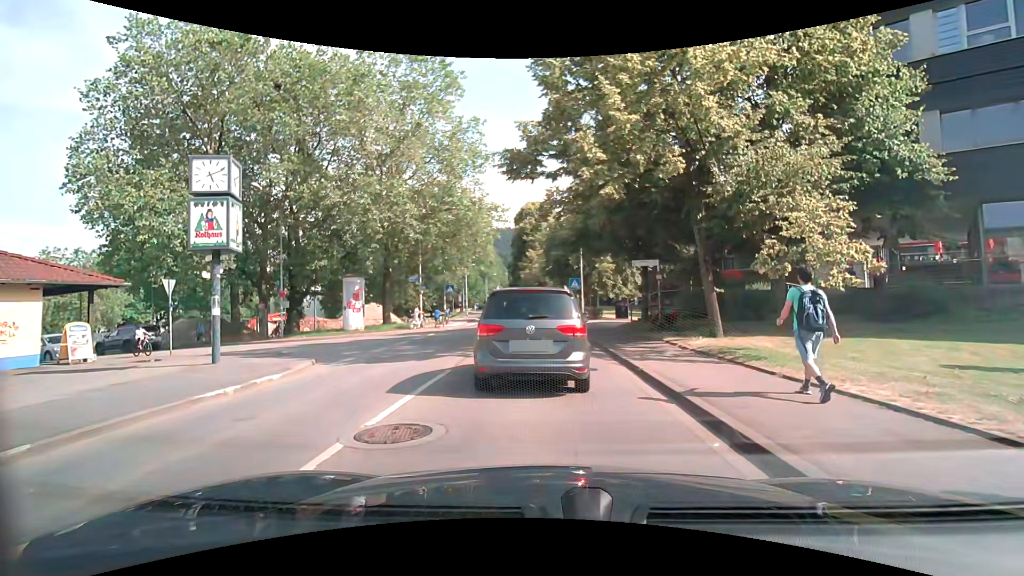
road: unclassified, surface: asphalt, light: Day
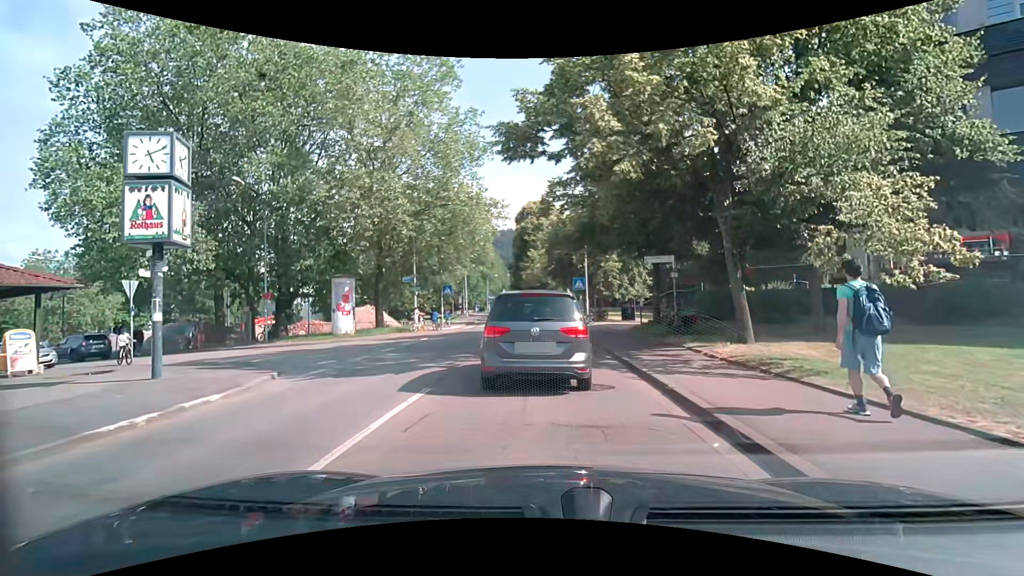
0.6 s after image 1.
(0.0, +2.1) m; 0°
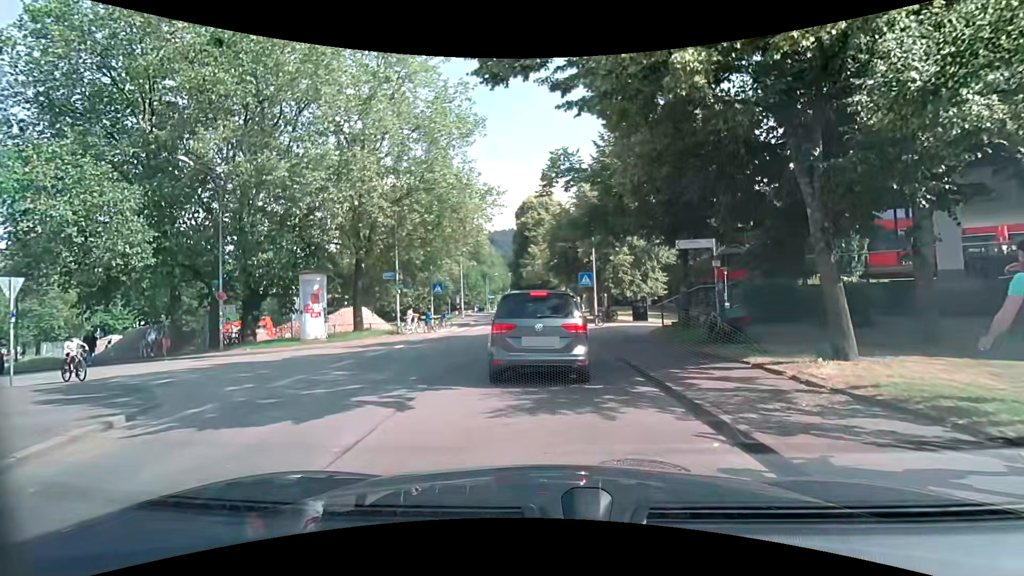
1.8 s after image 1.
(0.0, +4.4) m; -1°
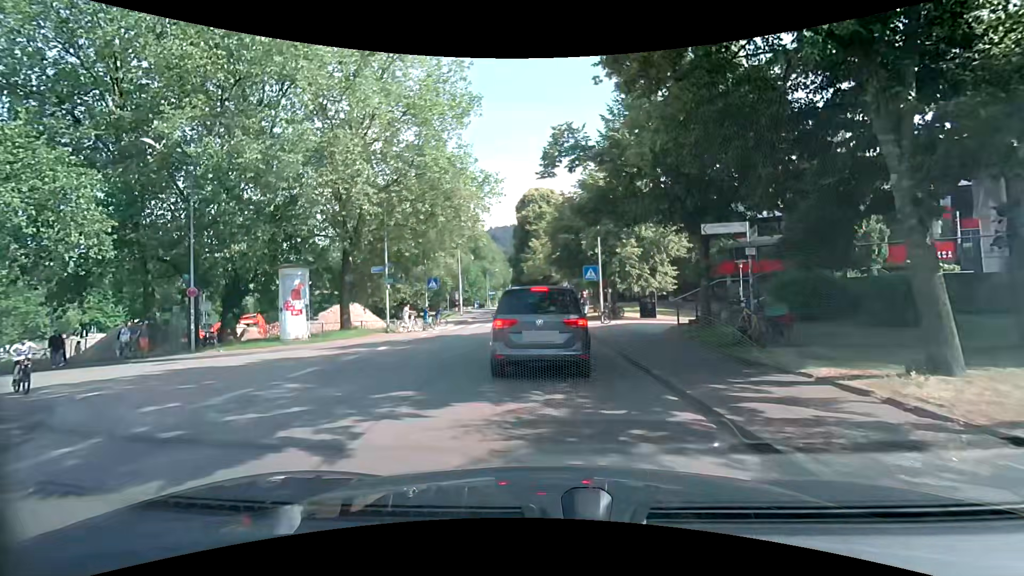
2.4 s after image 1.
(0.0, +2.2) m; -1°
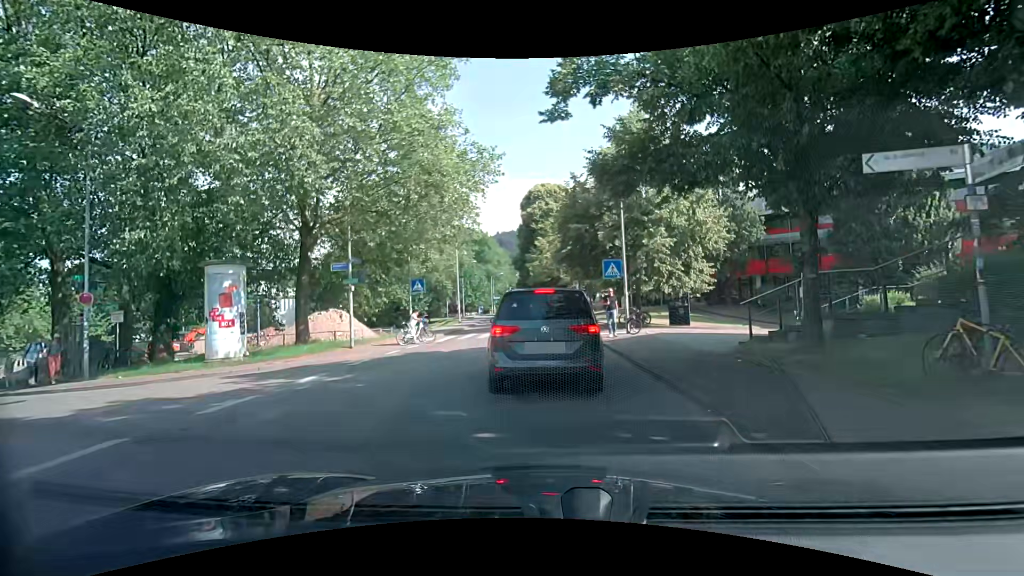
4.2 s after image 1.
(+0.1, +5.9) m; 0°
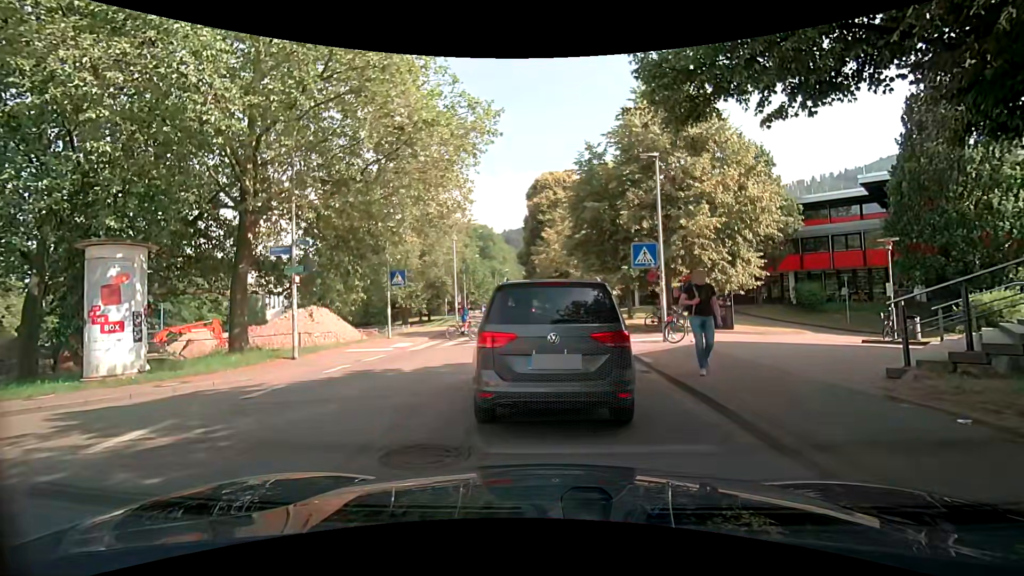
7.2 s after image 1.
(0.0, +5.1) m; -1°
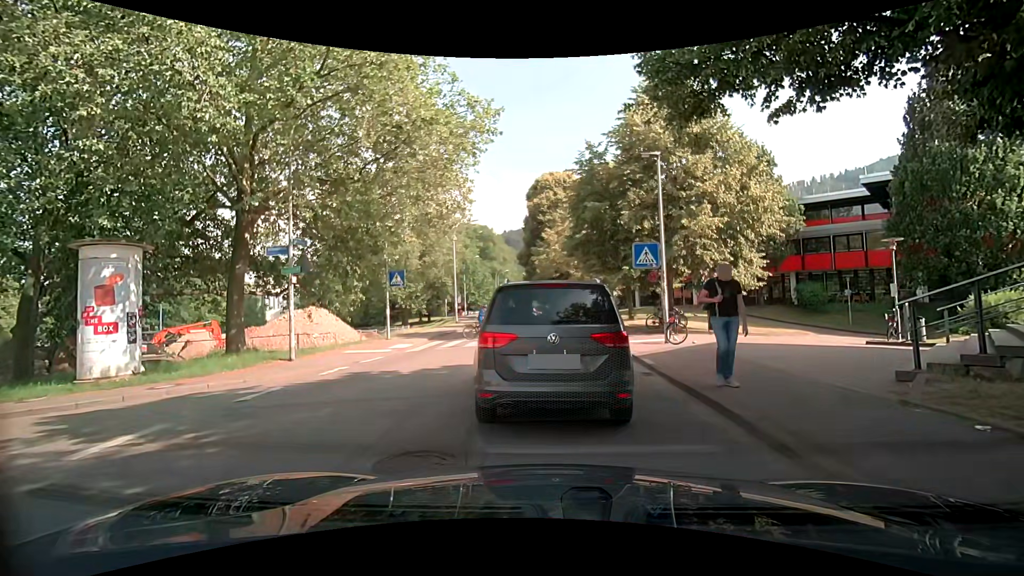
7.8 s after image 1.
(0.0, +0.2) m; 0°
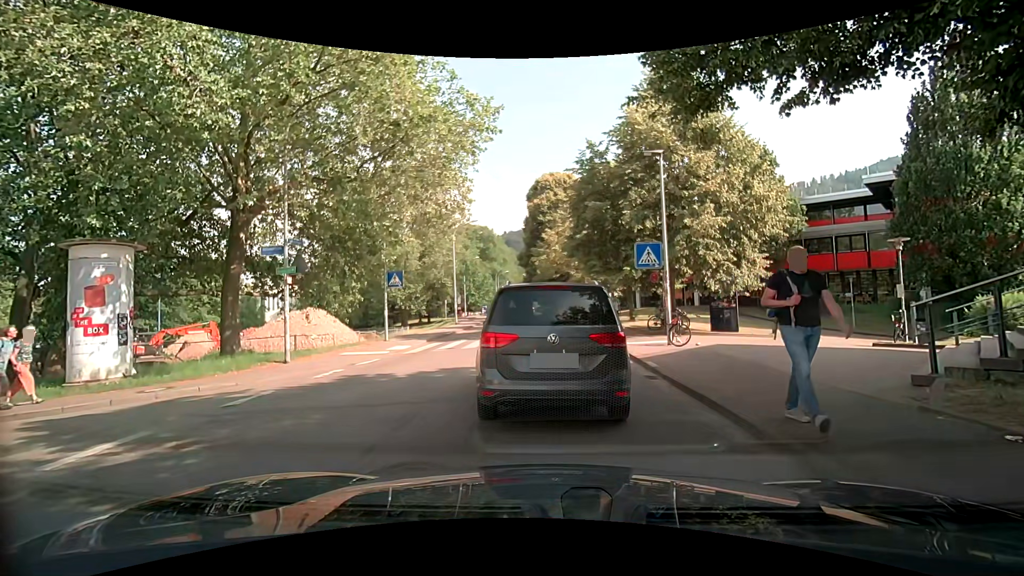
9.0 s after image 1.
(0.0, +0.3) m; 0°
